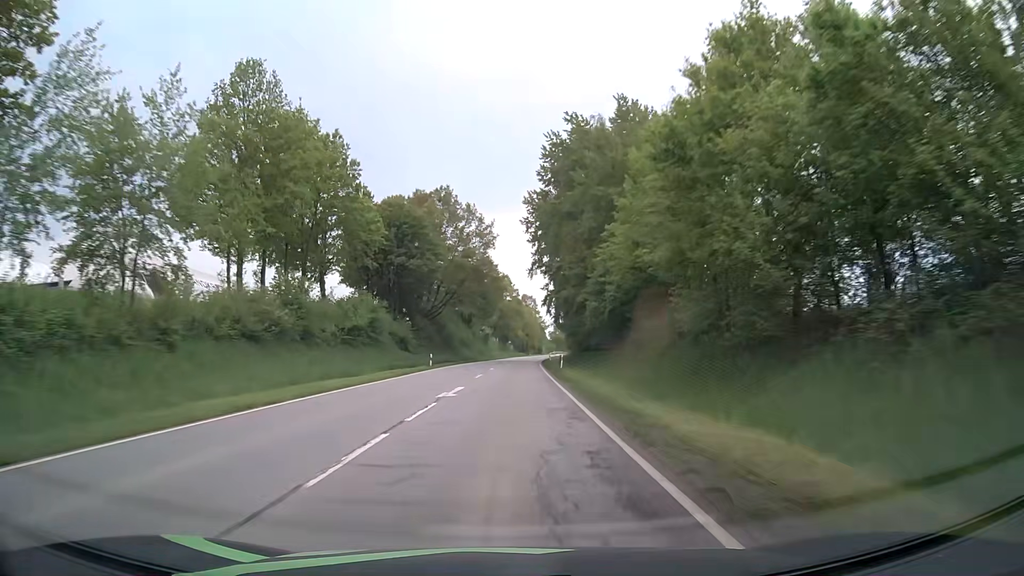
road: secondary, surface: asphalt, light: Day
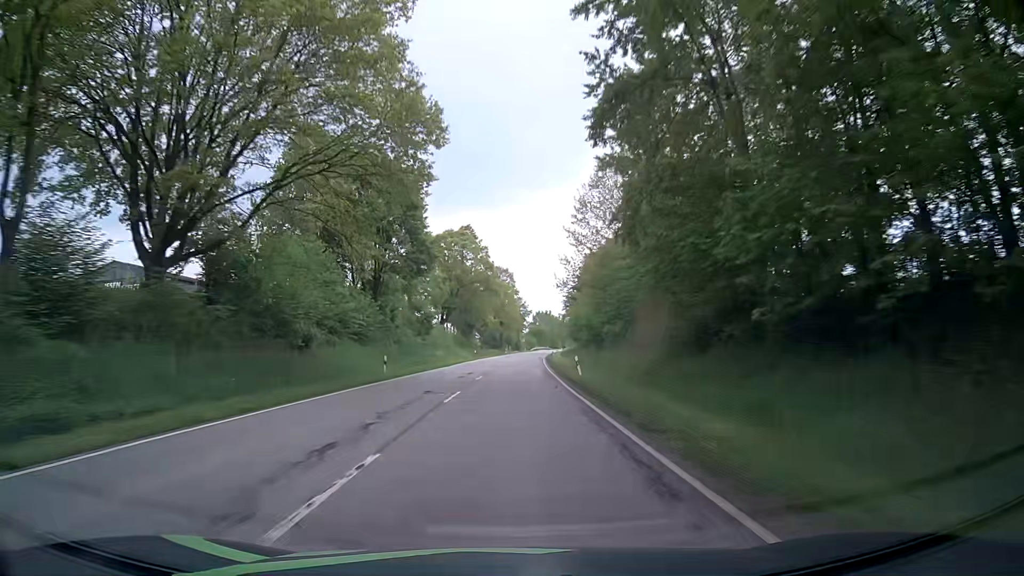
(+0.7, +64.2) m; +2°
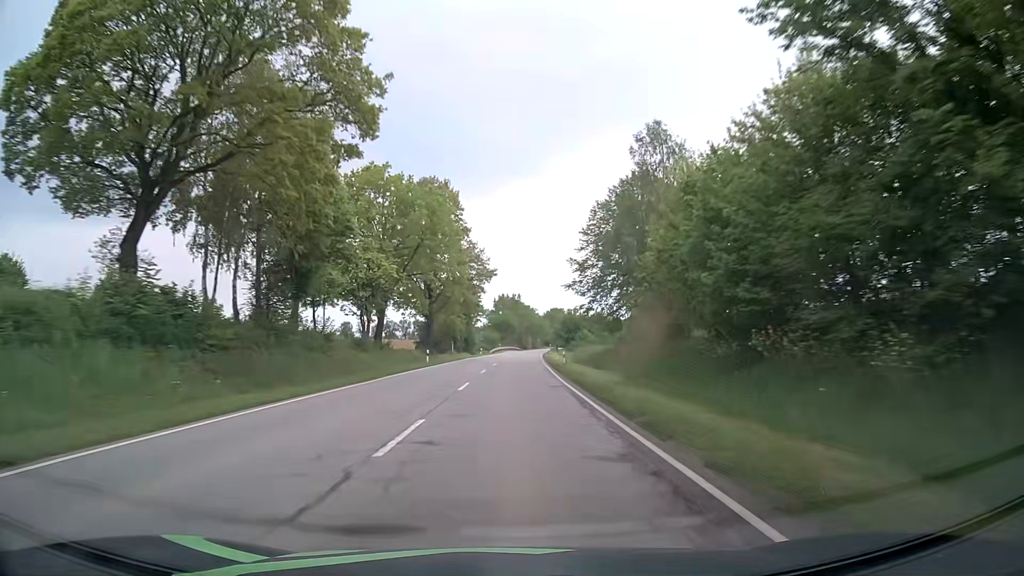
(+2.9, +80.9) m; +4°
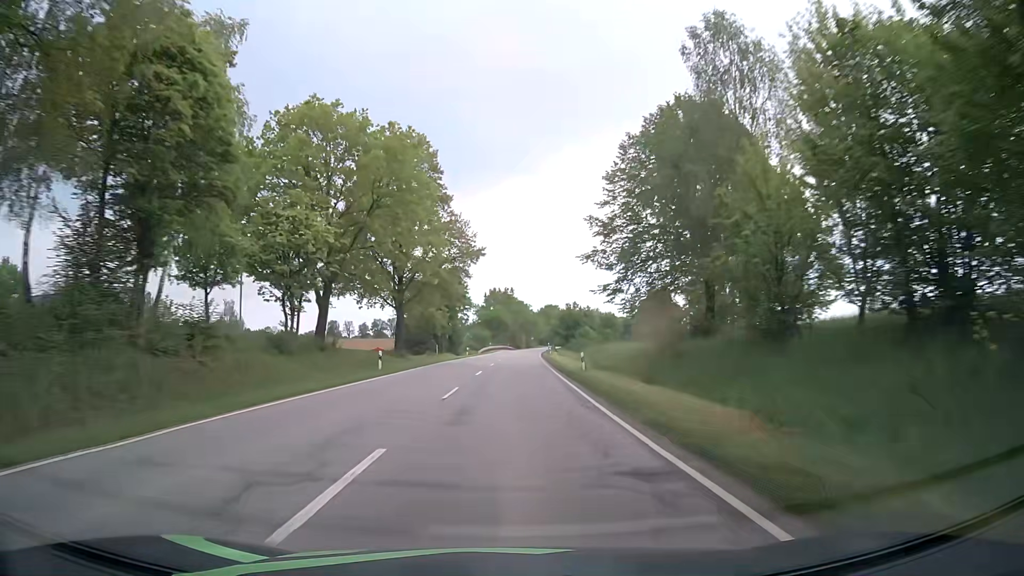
(+0.1, +15.8) m; +1°
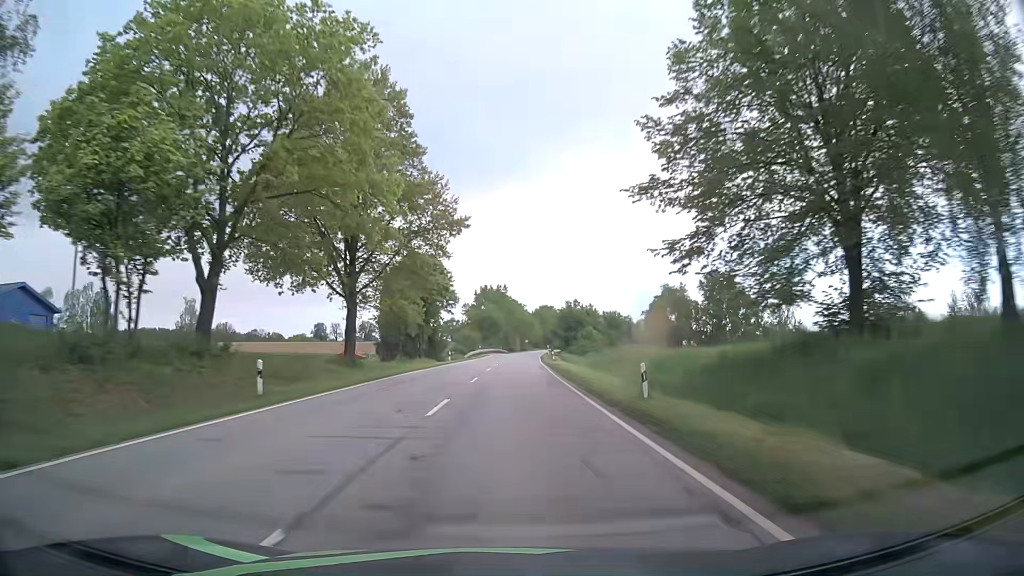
(0.0, +15.6) m; 0°
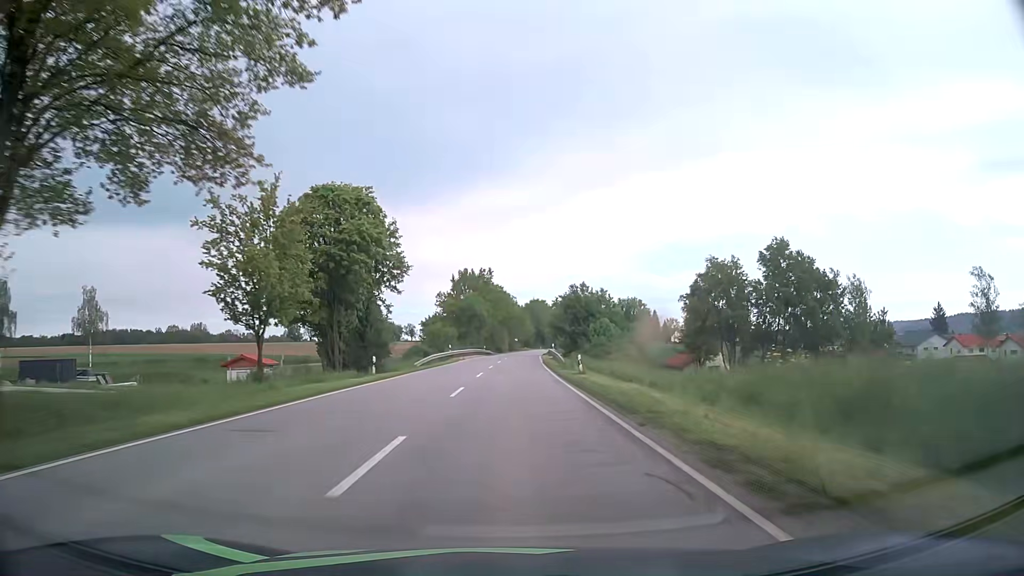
(+0.5, +31.0) m; +2°
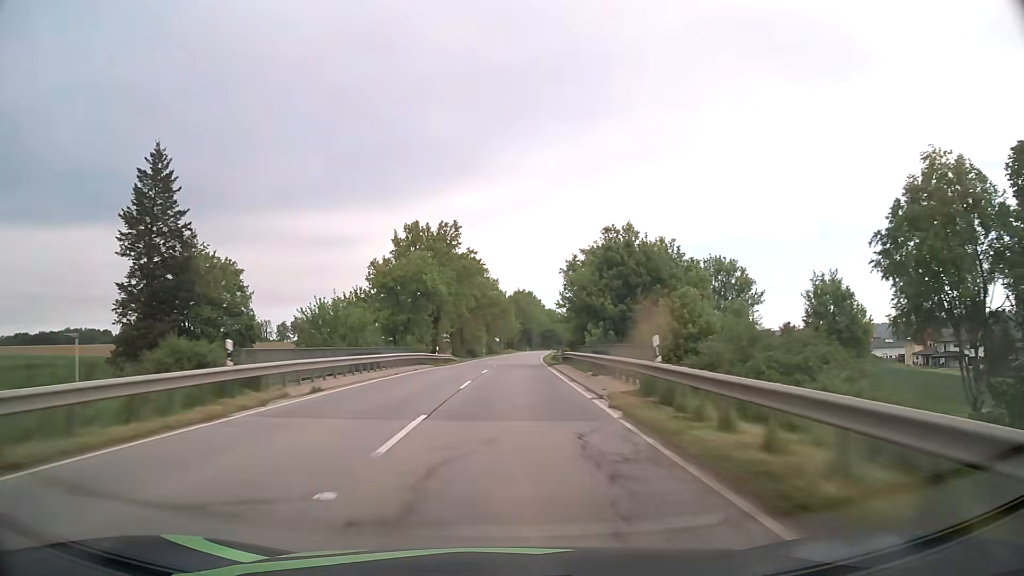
(+0.5, +46.4) m; +2°
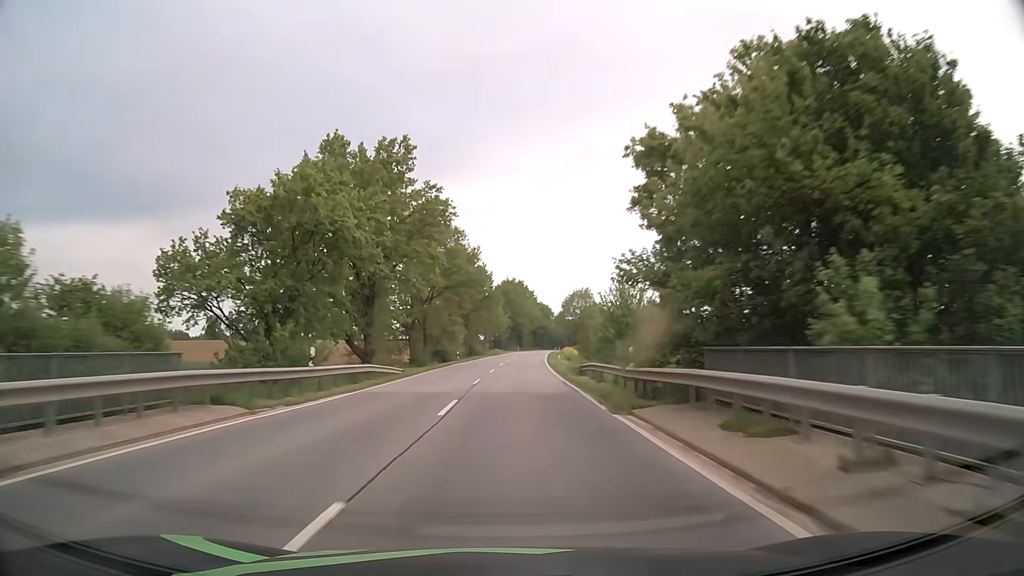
(+0.2, +30.9) m; +1°
(0, +10) (0, +20) (0, +30) (+1, +40) (+1, +50) (+2, +60) (+2, +70) (+3, +80) (+4, +90) (+4, +100) m
